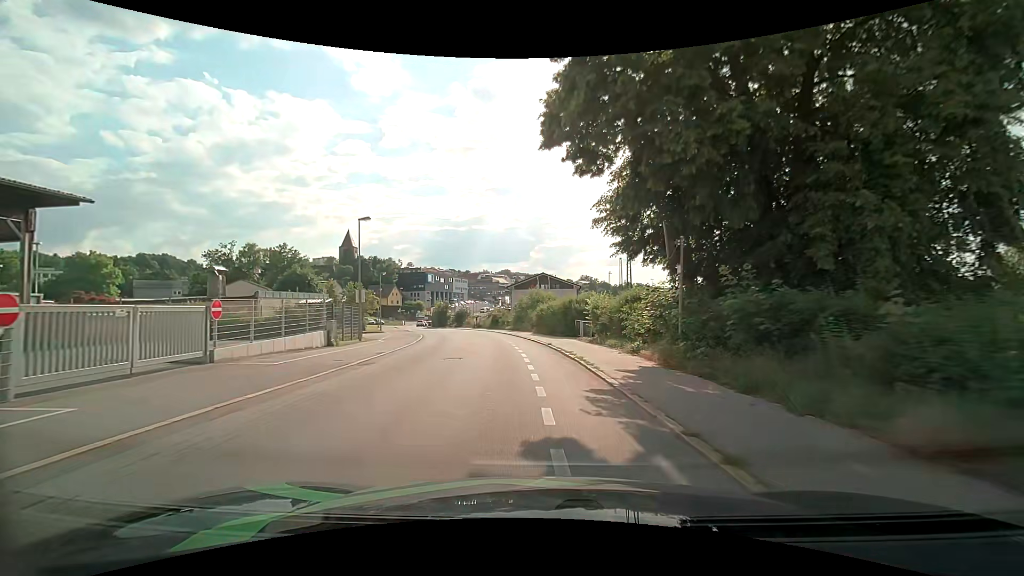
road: residential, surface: asphalt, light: Day
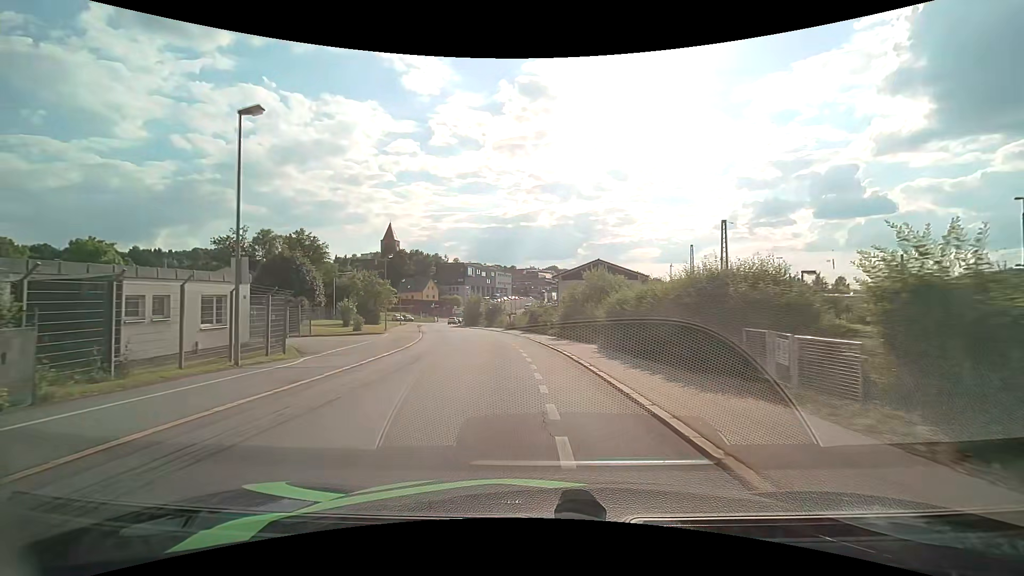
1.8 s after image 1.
(-0.7, +17.8) m; -5°
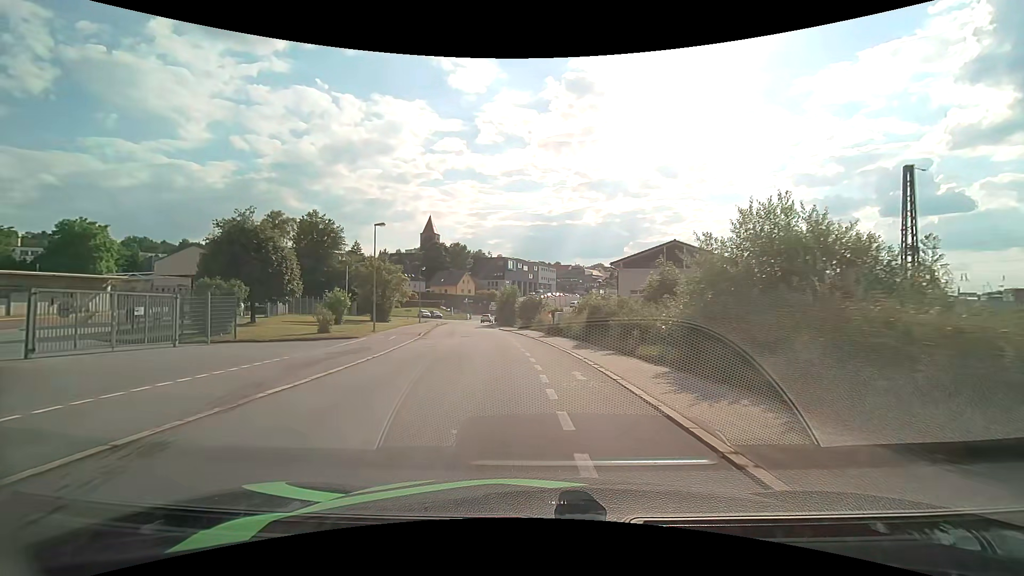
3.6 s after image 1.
(-0.7, +17.0) m; -5°
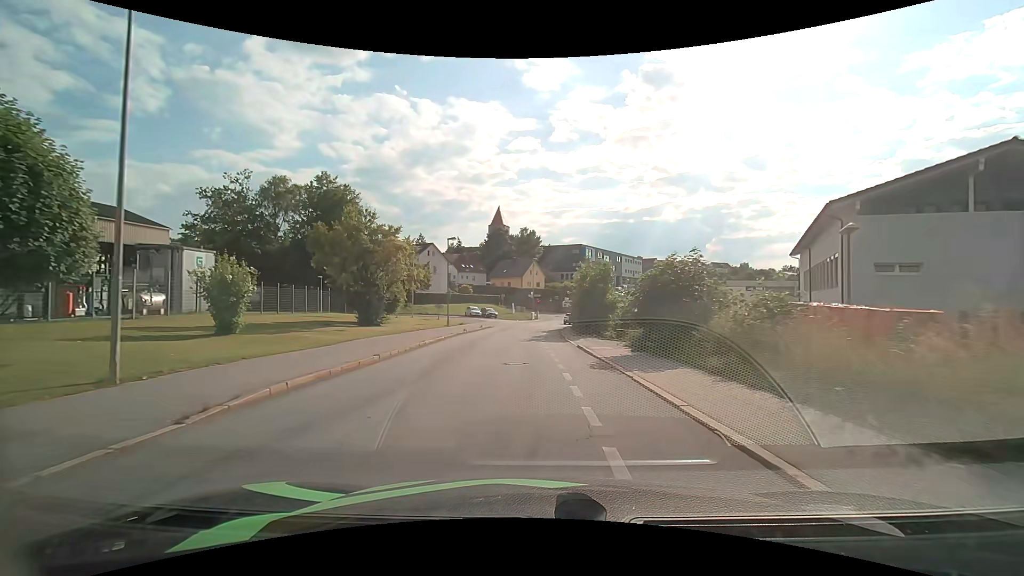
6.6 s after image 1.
(-2.1, +28.1) m; -9°
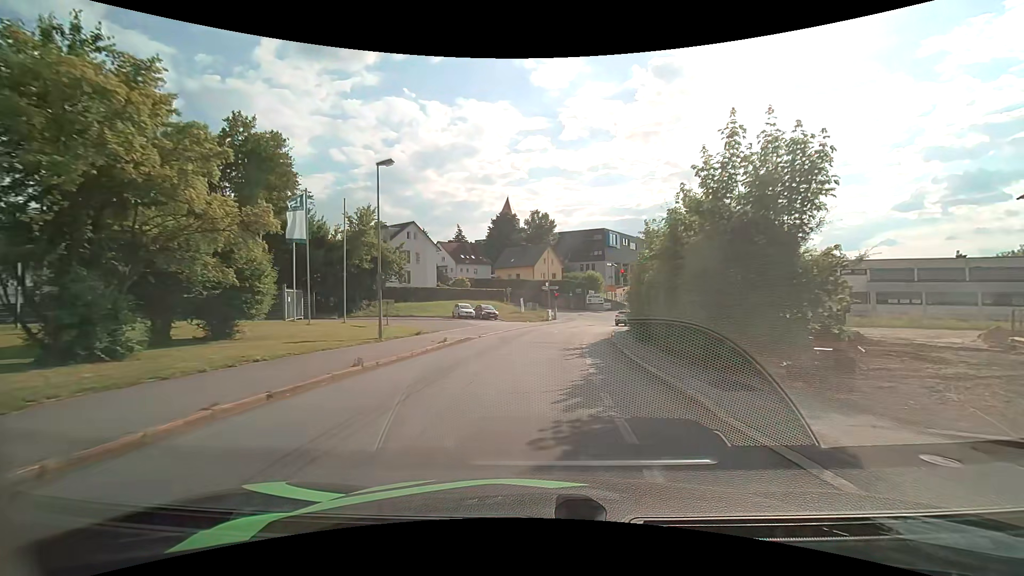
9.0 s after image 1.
(-0.5, +23.0) m; -1°
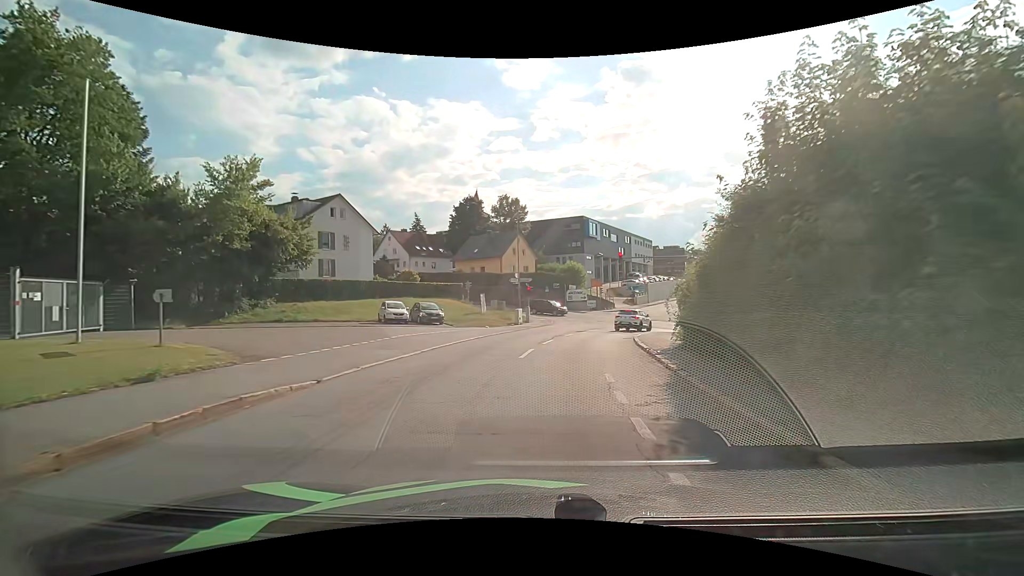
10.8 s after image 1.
(+0.3, +16.3) m; +3°
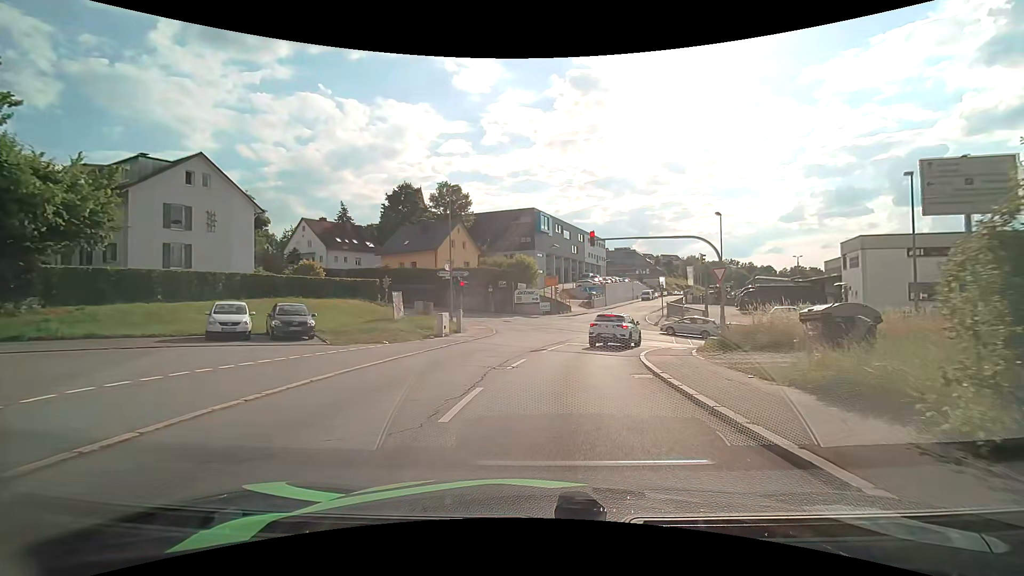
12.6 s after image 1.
(+0.5, +12.9) m; +6°
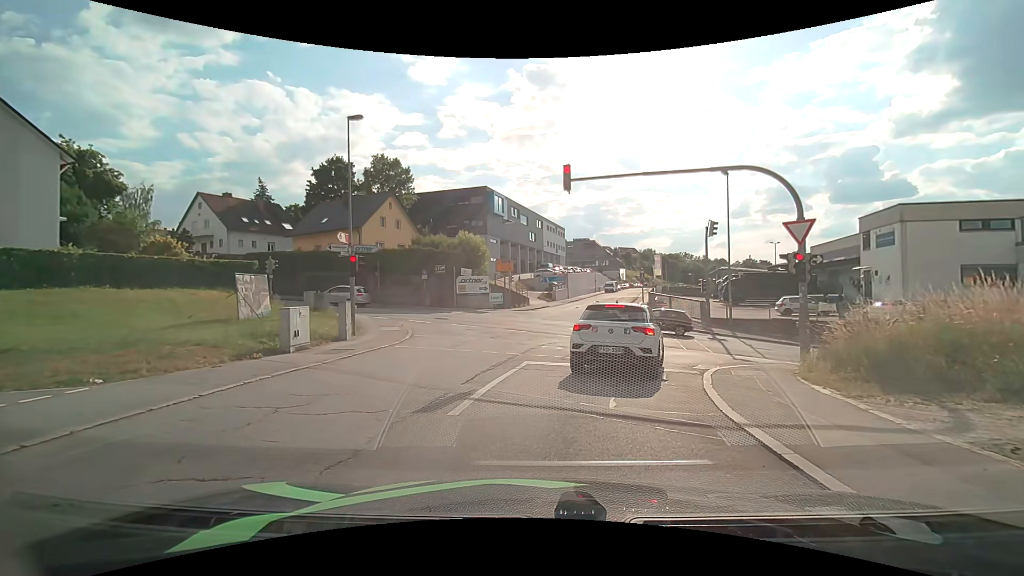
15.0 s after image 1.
(+0.5, +11.7) m; +5°
(0, +10) (+2, +20) (0, +30) (-7, +36) (-17, +40) (-26, +44) (-35, +48) (-44, +51) (-54, +55) (-63, +59) m
